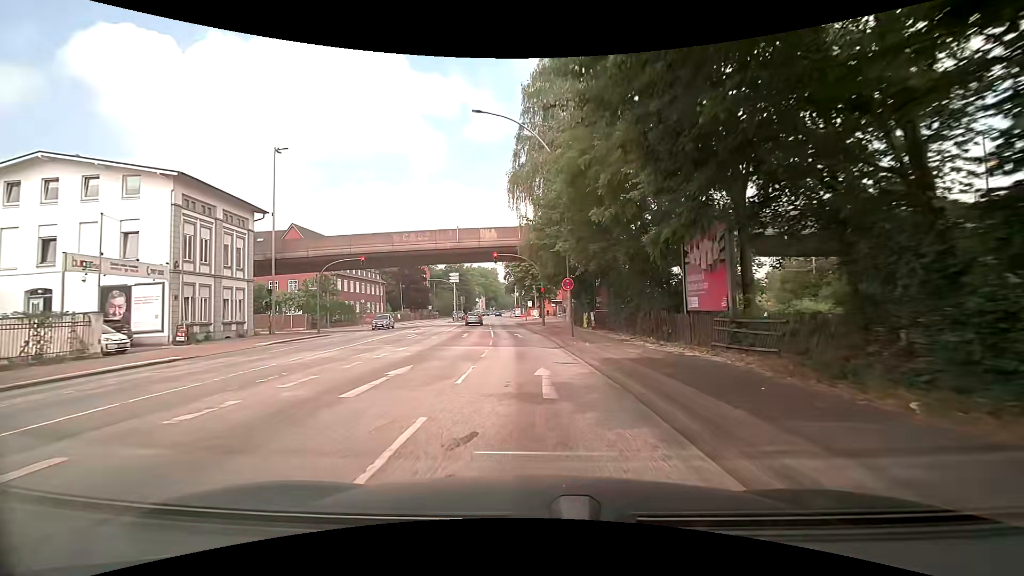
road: primary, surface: asphalt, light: Day
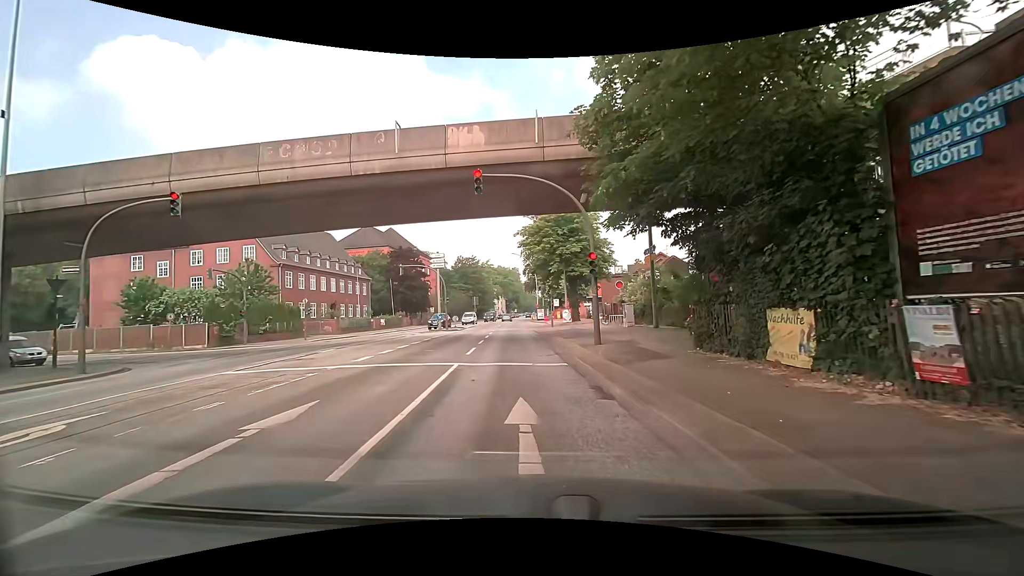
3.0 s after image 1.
(-0.3, +24.1) m; -2°
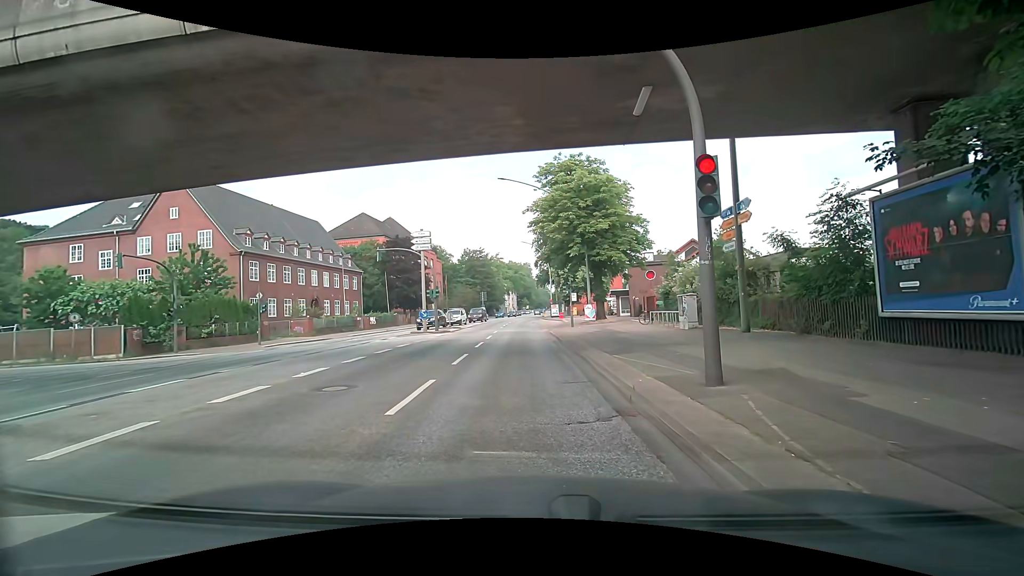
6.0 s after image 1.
(-0.1, +9.6) m; -3°
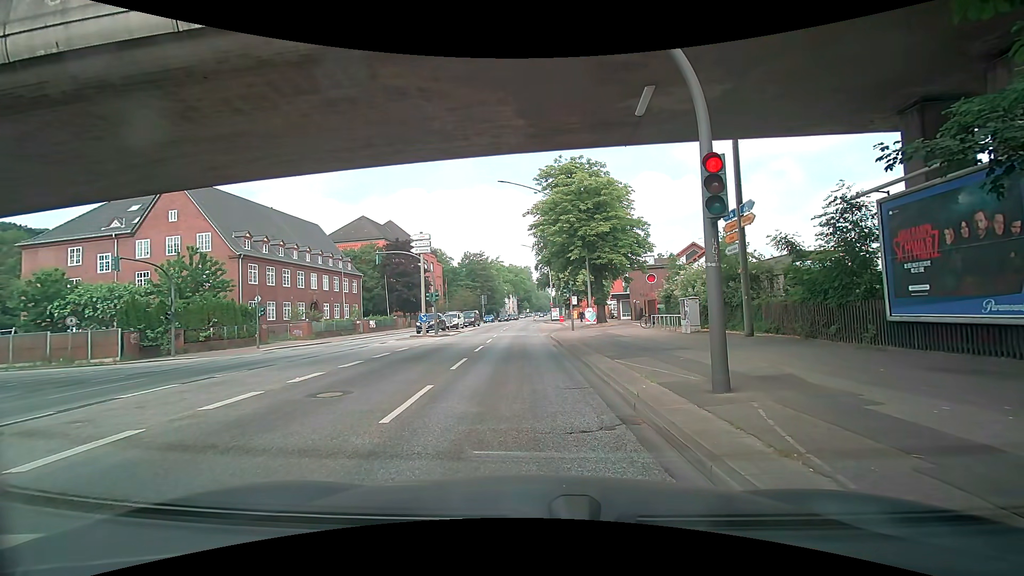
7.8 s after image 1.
(0.0, +0.3) m; 0°
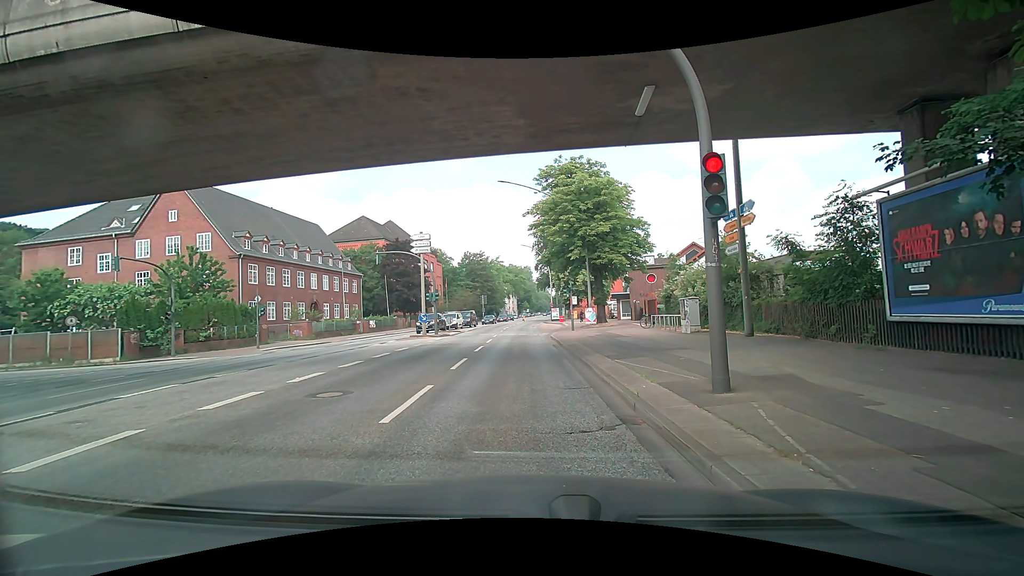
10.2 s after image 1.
(0.0, 0.0) m; 0°
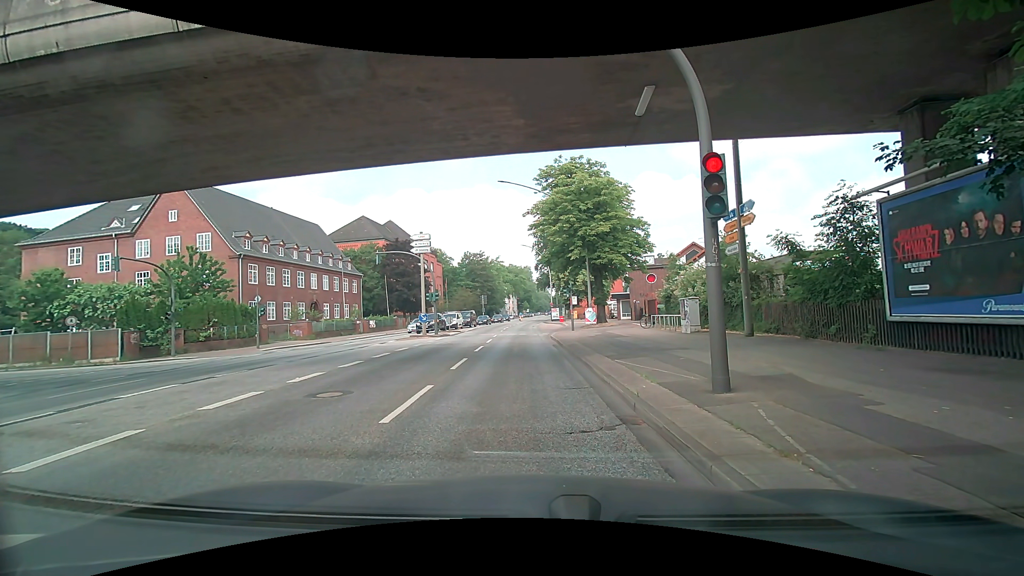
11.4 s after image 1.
(0.0, 0.0) m; 0°
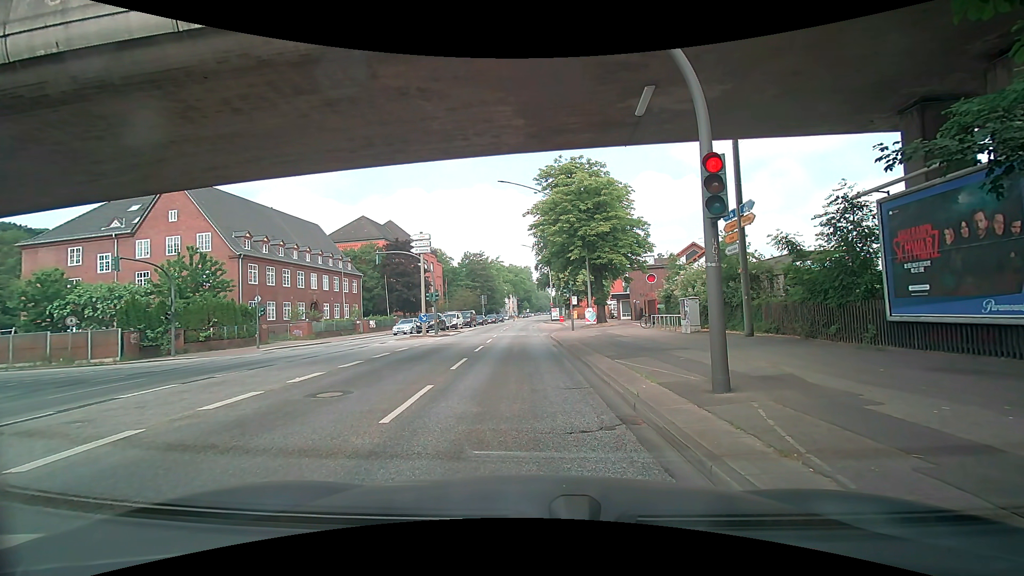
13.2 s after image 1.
(0.0, 0.0) m; 0°
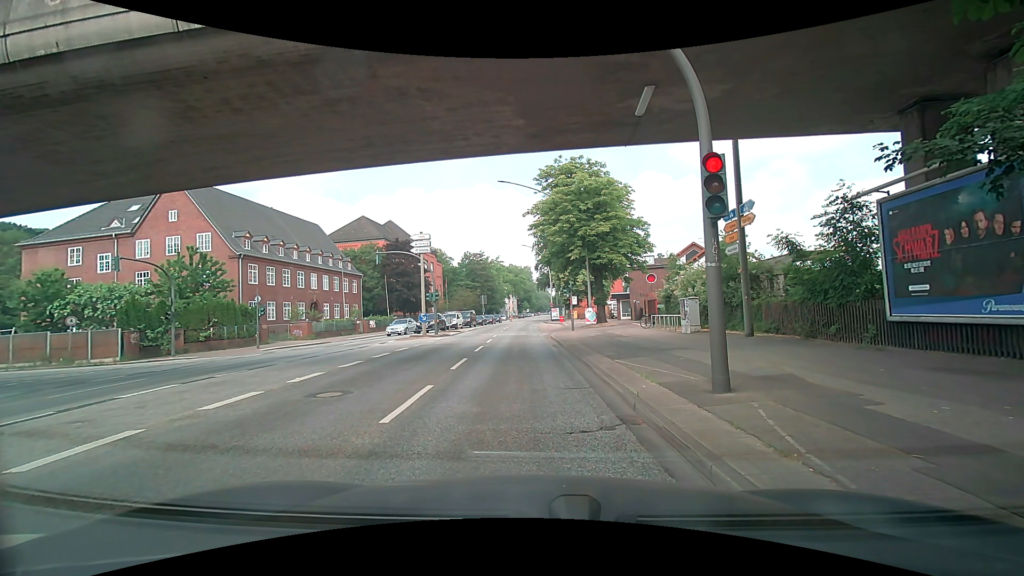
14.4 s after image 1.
(0.0, 0.0) m; 0°
